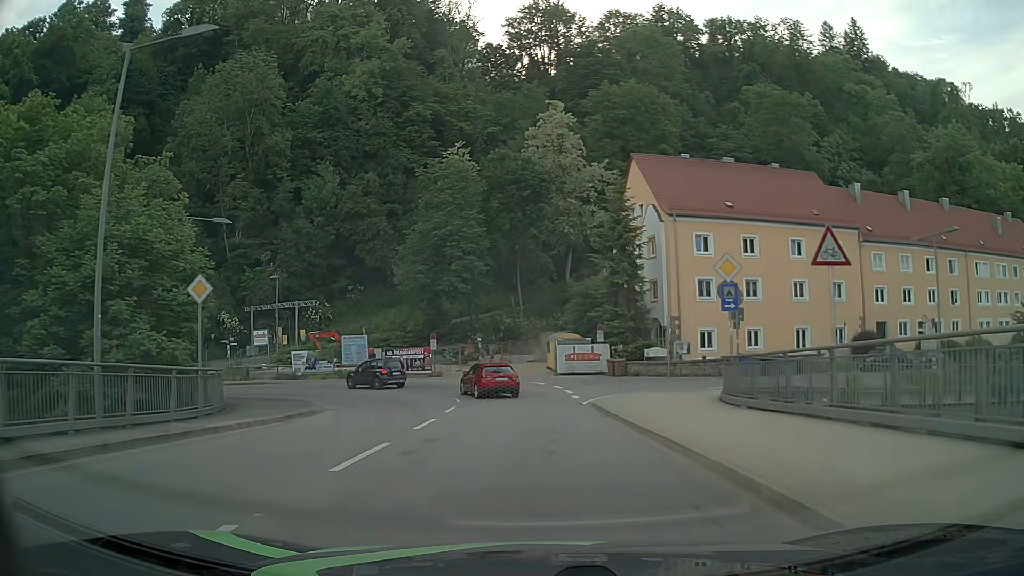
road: primary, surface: asphalt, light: Day
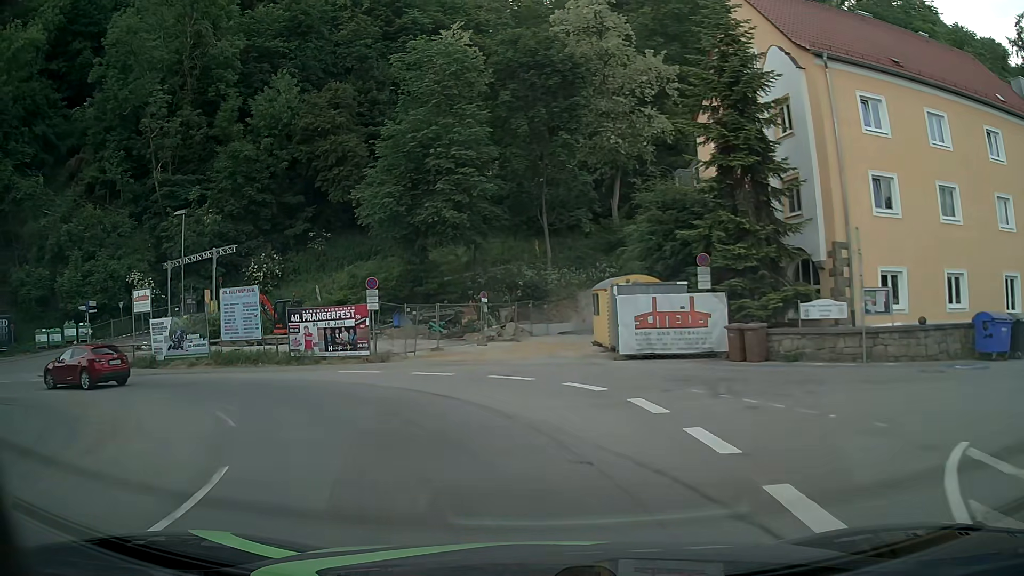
(0.0, +22.6) m; -2°
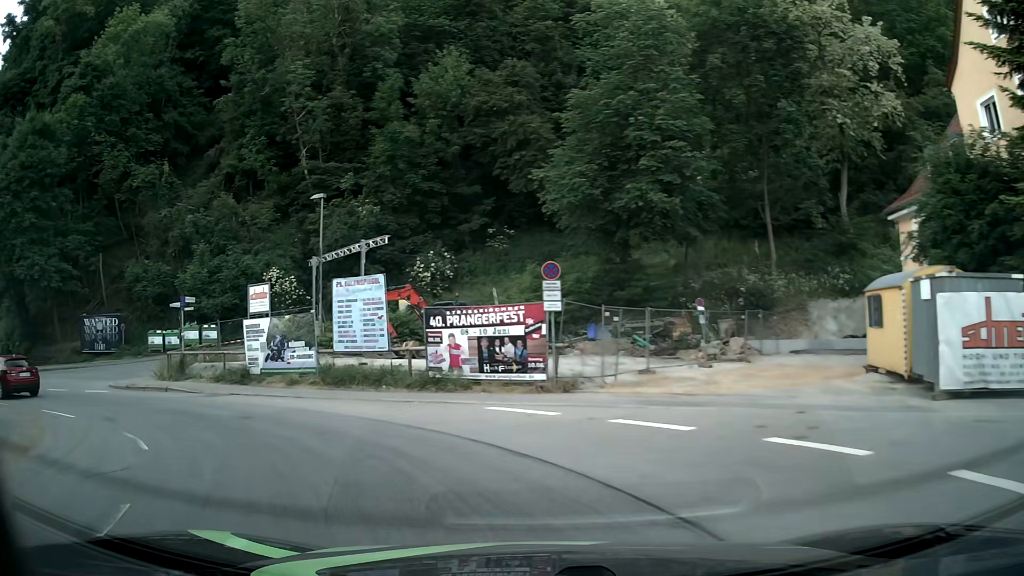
(-1.1, +8.2) m; -17°
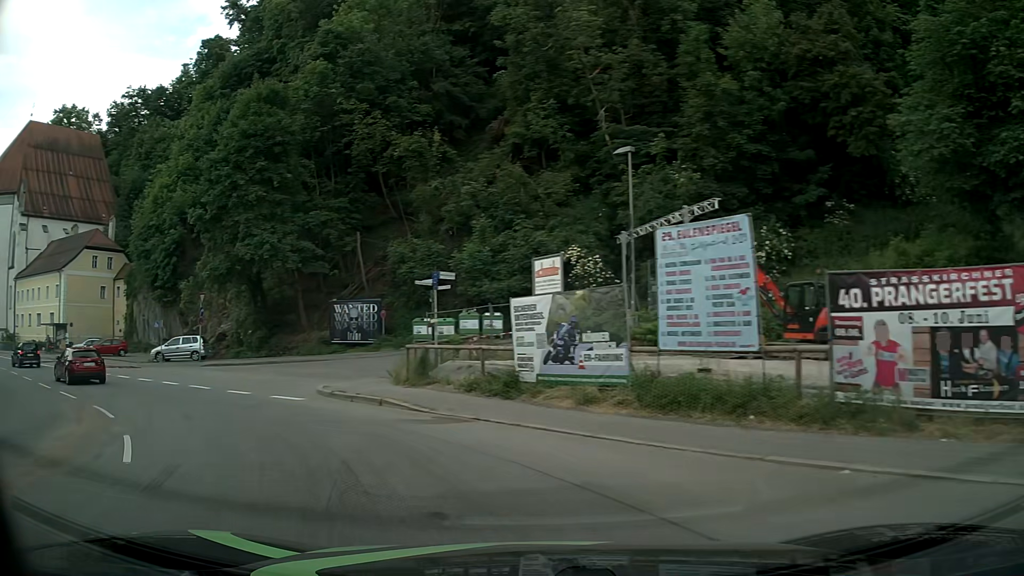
(-1.7, +7.9) m; -25°
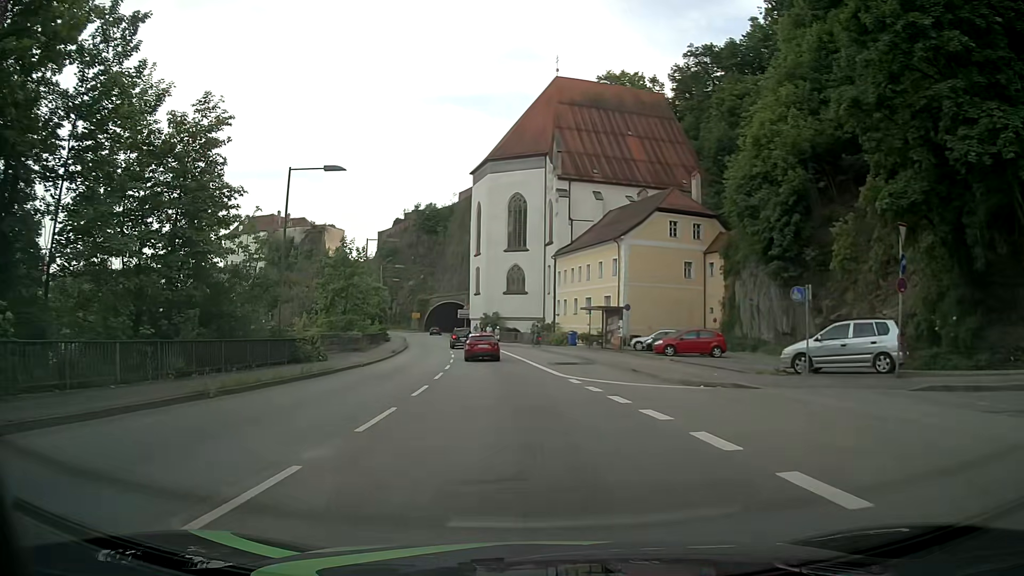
(-12.4, +19.1) m; -53°
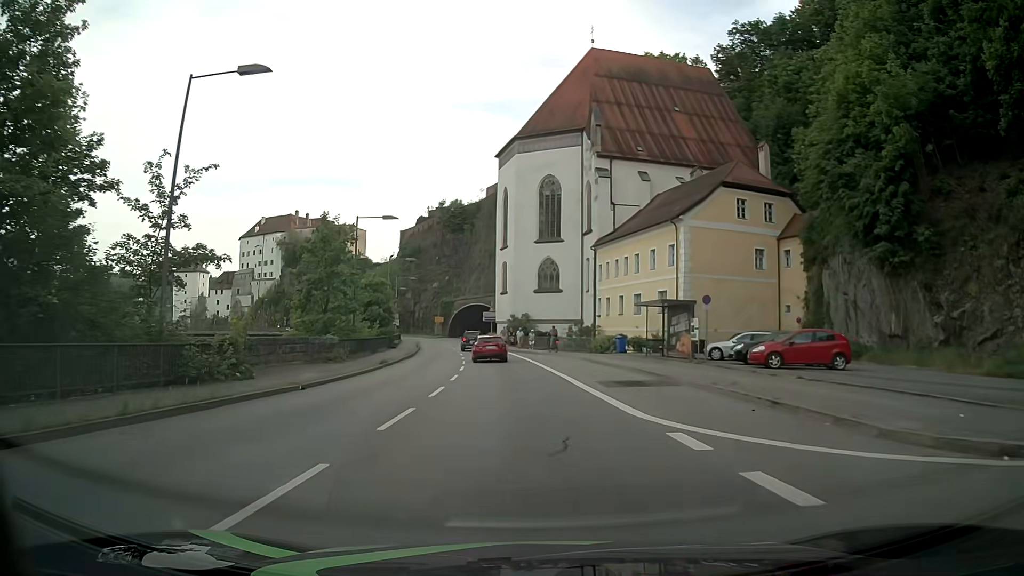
(-0.3, +11.8) m; -3°
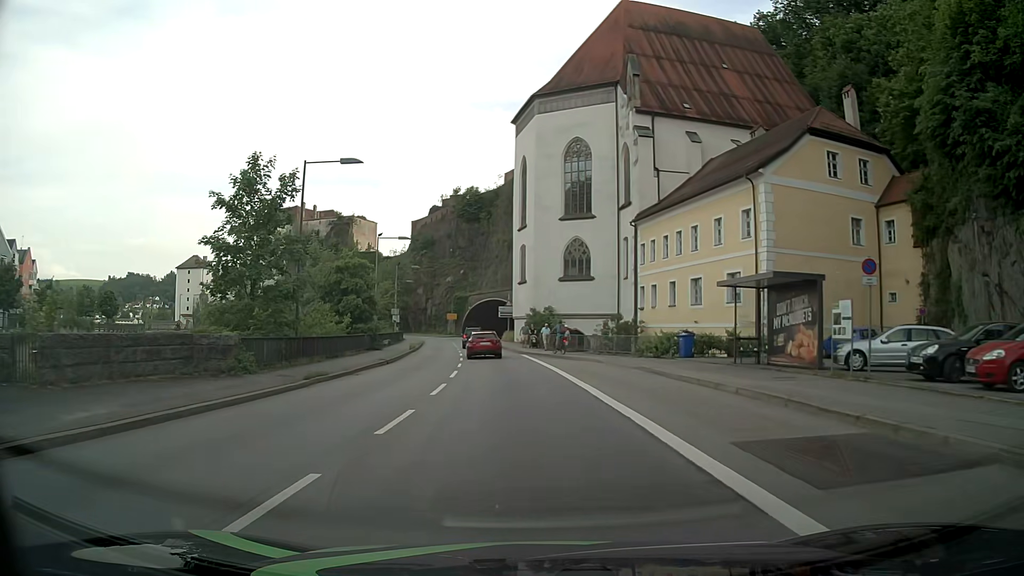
(-0.2, +13.0) m; -2°
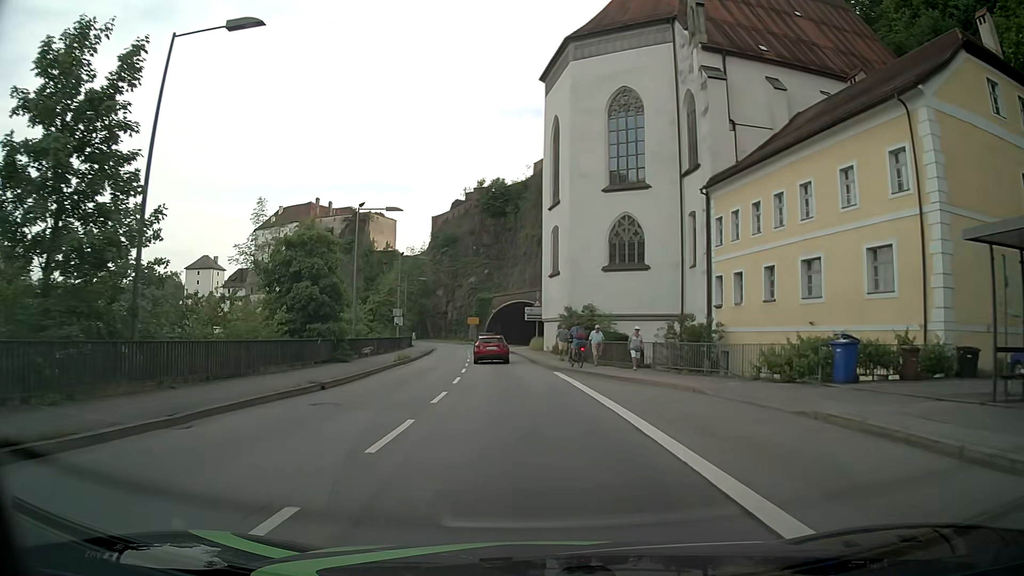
(-0.2, +13.5) m; -2°
(0, +10) (-1, +20) (-2, +30) (-3, +40) (-4, +50) (-5, +60) (-6, +70) (-5, +80) (-4, +90) (-1, +99) m
